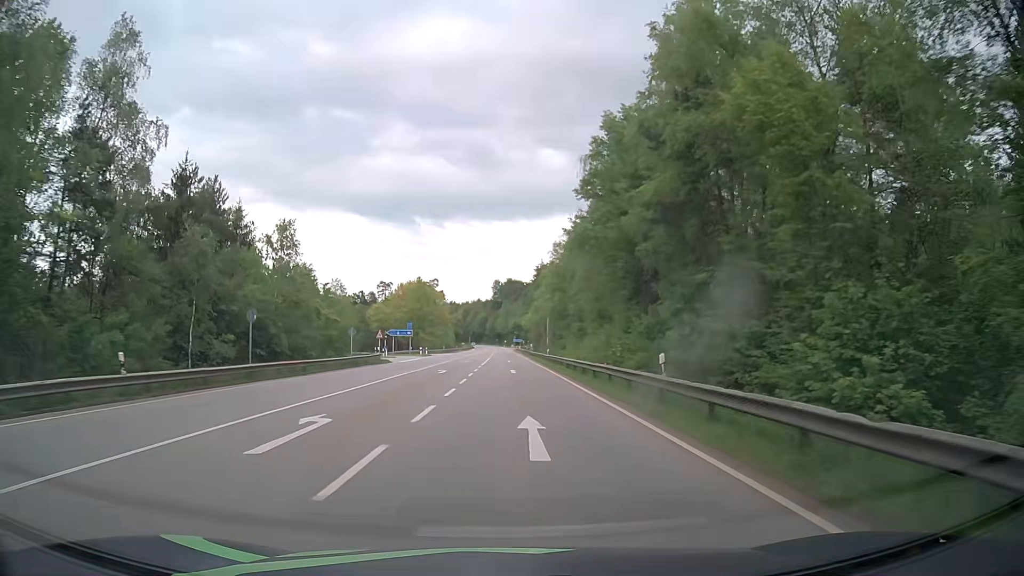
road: secondary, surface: asphalt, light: Day
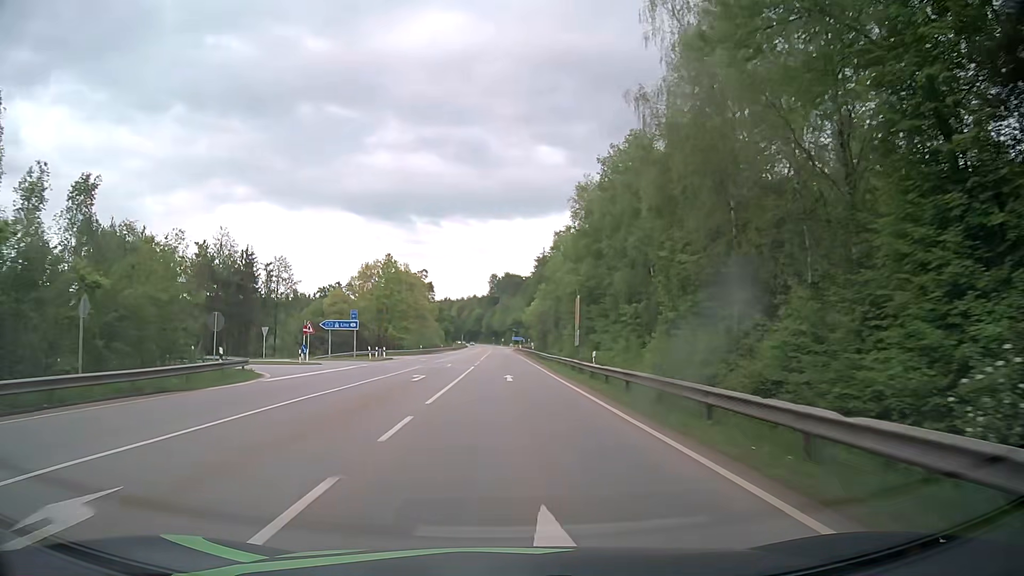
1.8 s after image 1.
(+0.3, +32.4) m; +1°
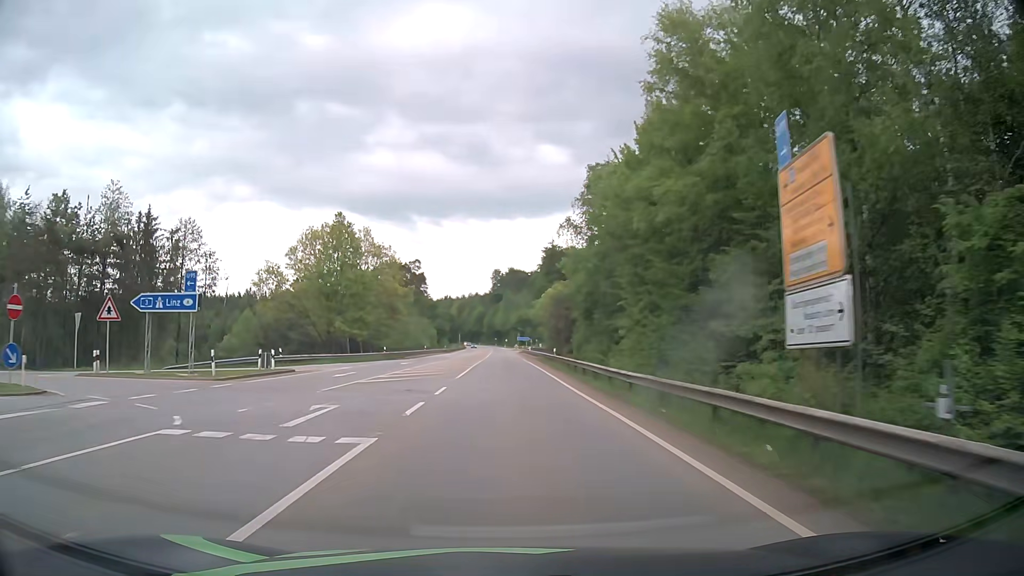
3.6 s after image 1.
(-0.1, +32.3) m; 0°
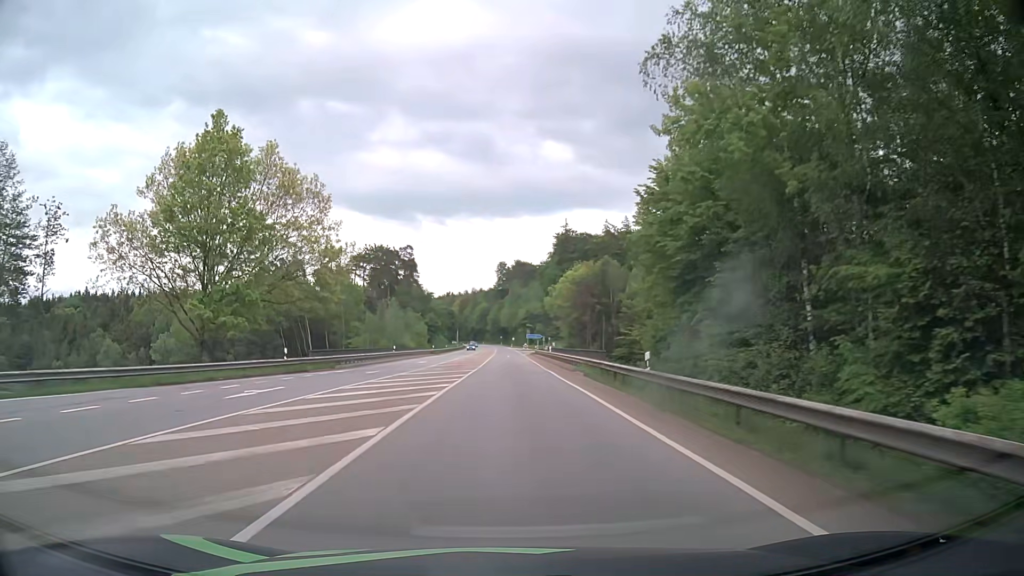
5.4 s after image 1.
(-0.3, +32.2) m; -1°
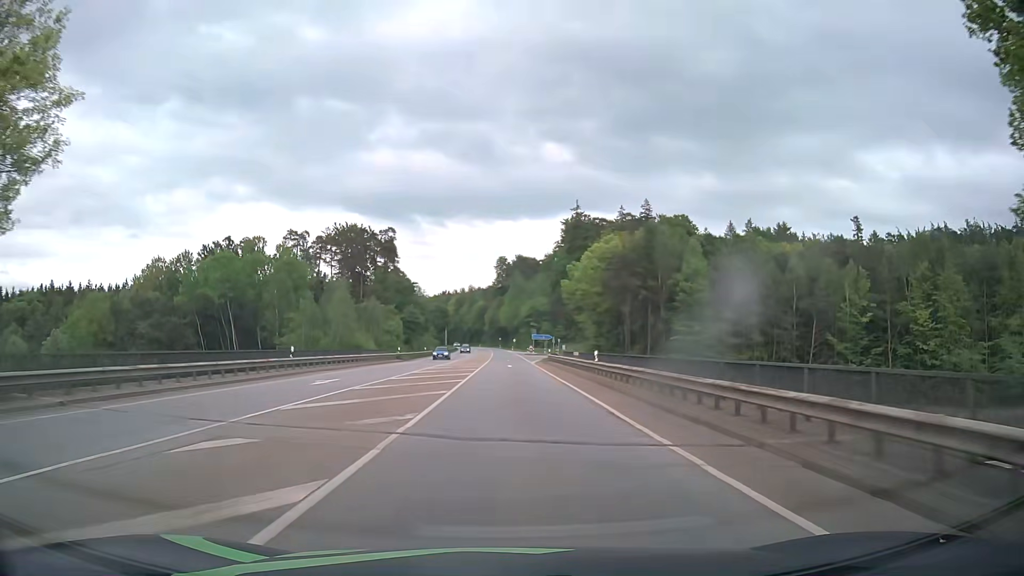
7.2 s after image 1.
(+0.1, +32.2) m; 0°
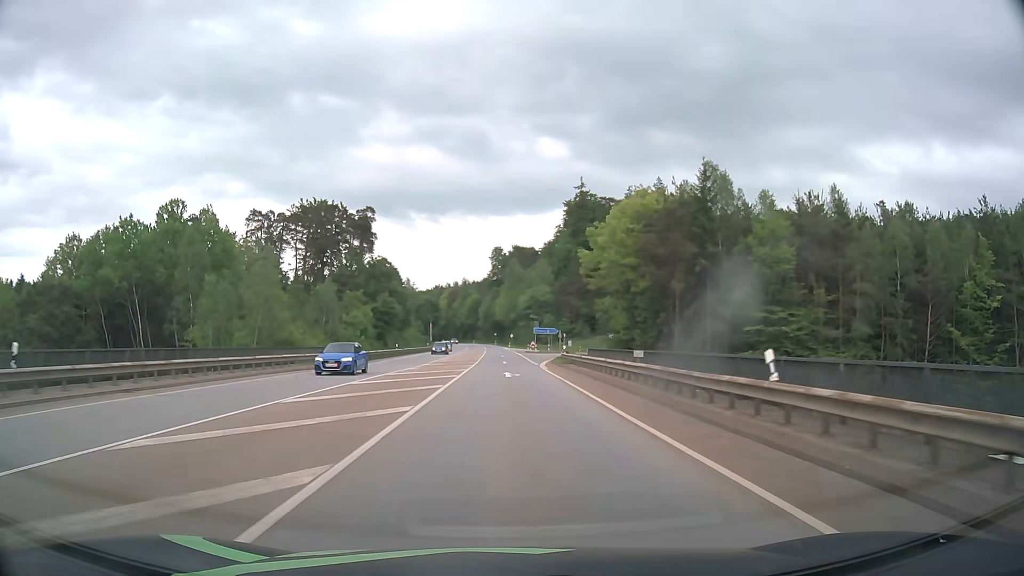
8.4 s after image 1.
(+0.1, +21.4) m; 0°
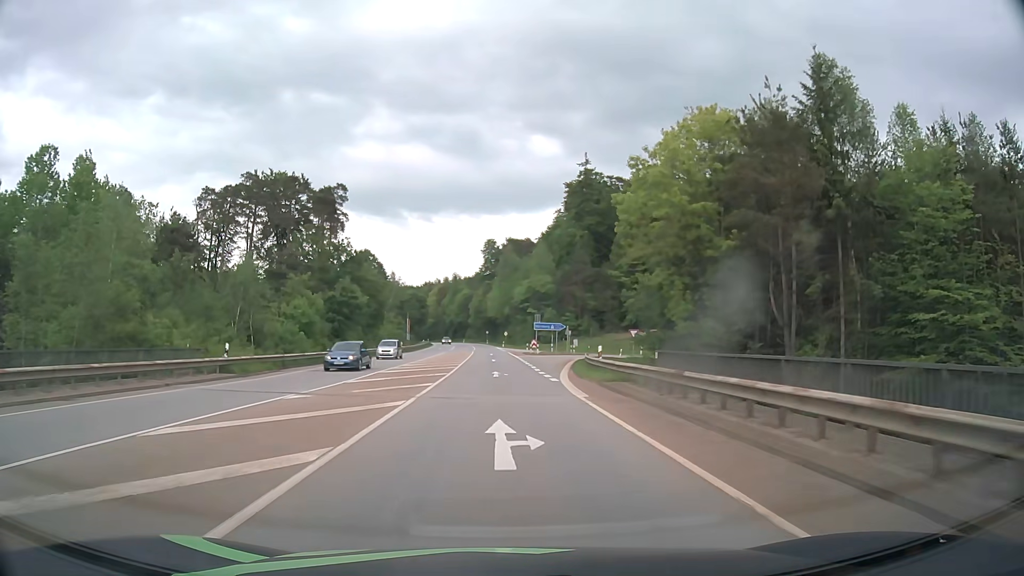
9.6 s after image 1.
(+0.1, +20.4) m; +1°
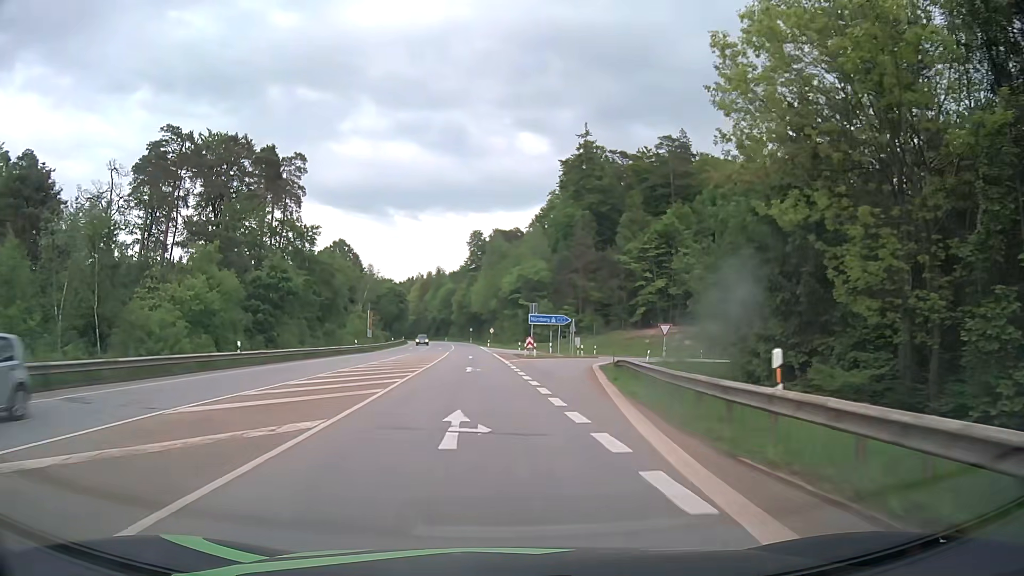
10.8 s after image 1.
(+0.1, +19.1) m; +1°
(0, +10) (0, +20) (+1, +30) (+3, +40) (+6, +49) (+12, +58) (+20, +64) (+29, +67) (+39, +68) (+49, +69) m
